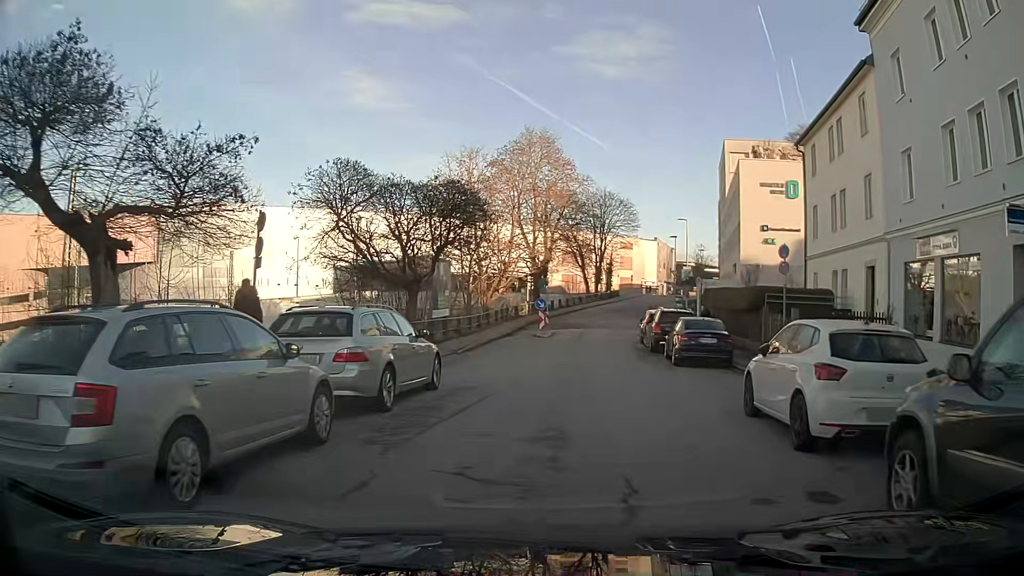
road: residential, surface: asphalt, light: Day
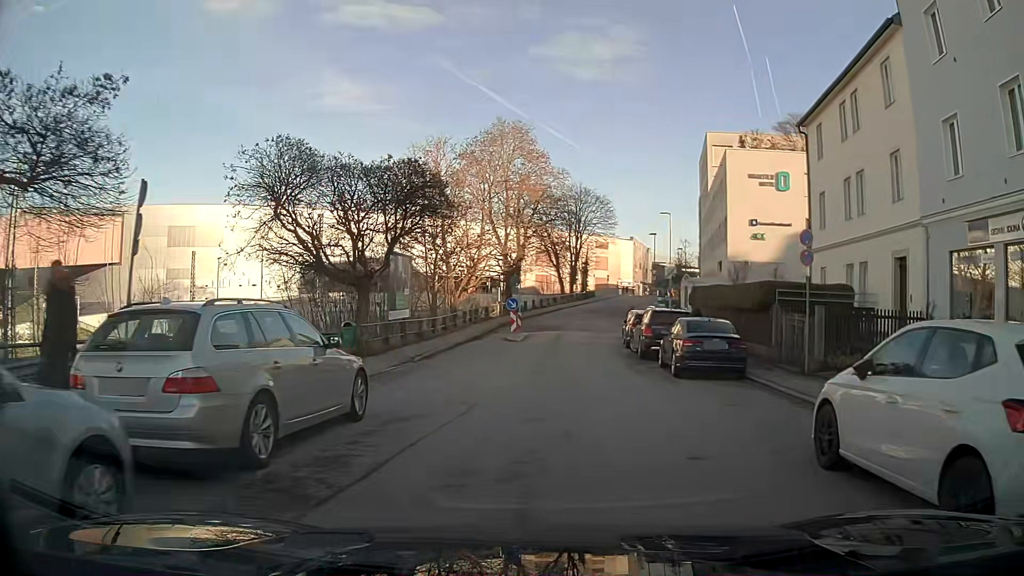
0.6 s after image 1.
(0.0, +3.7) m; +1°
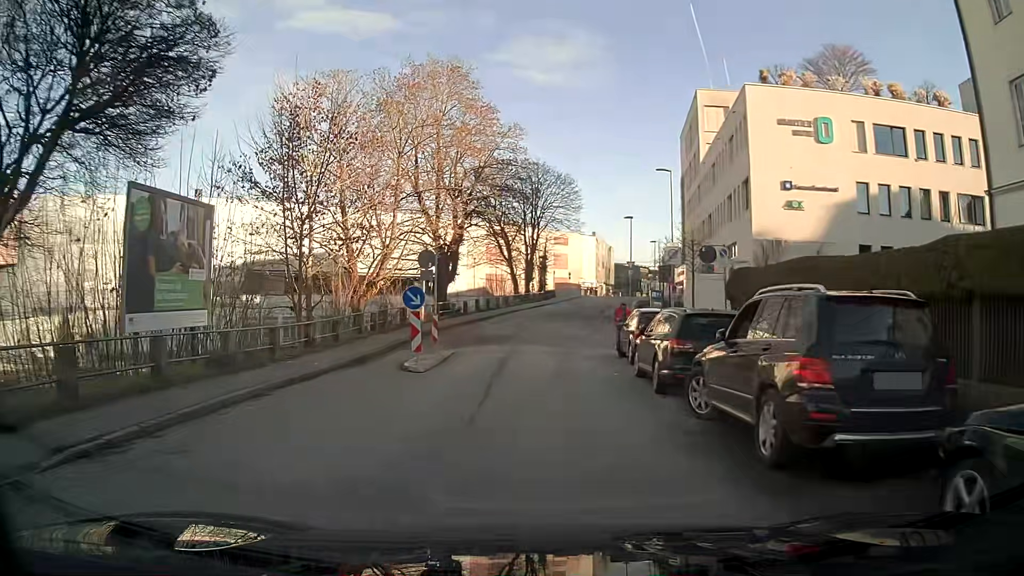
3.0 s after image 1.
(+0.4, +15.4) m; +2°
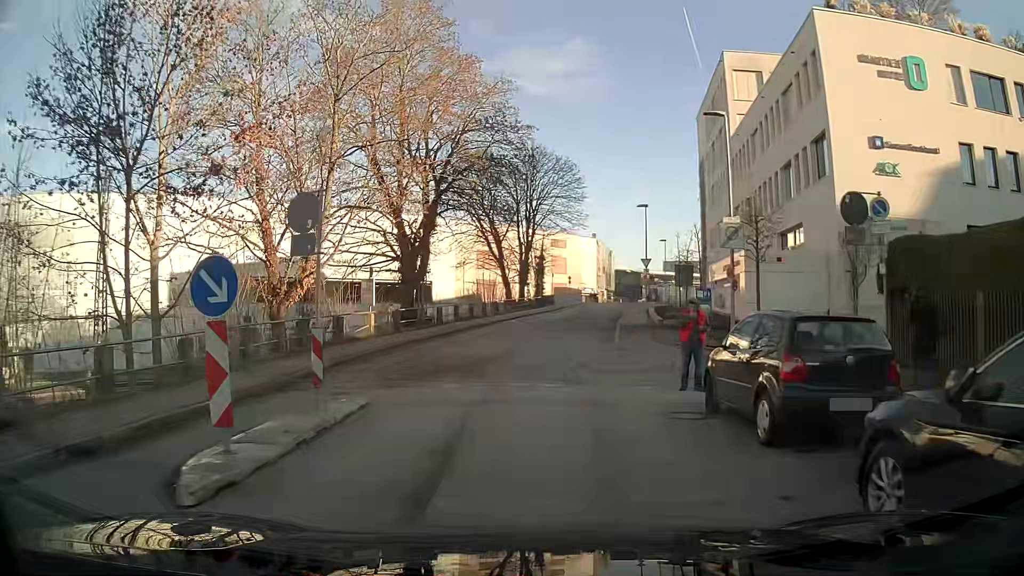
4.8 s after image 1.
(0.0, +10.5) m; 0°
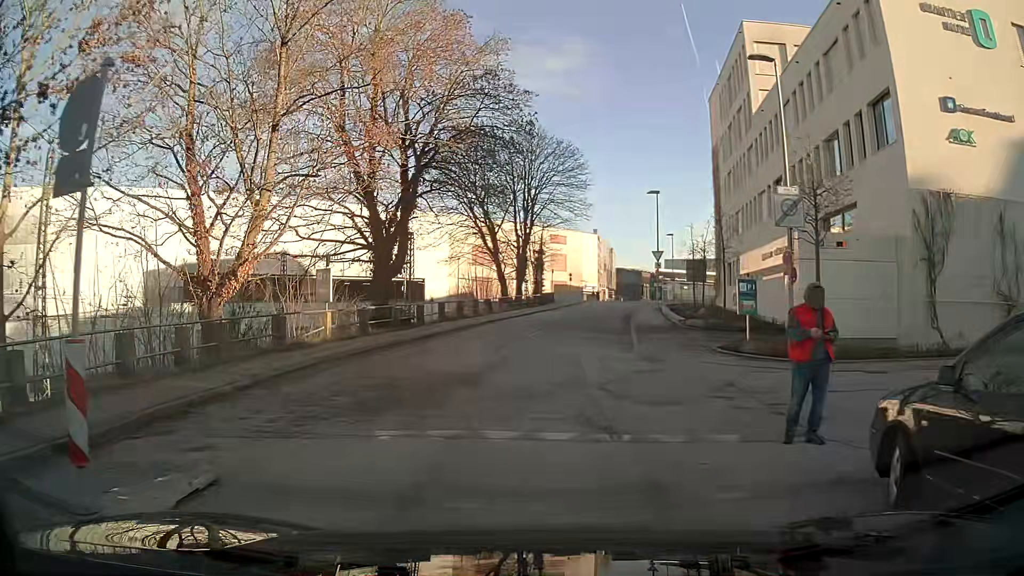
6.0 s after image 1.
(0.0, +5.2) m; +1°
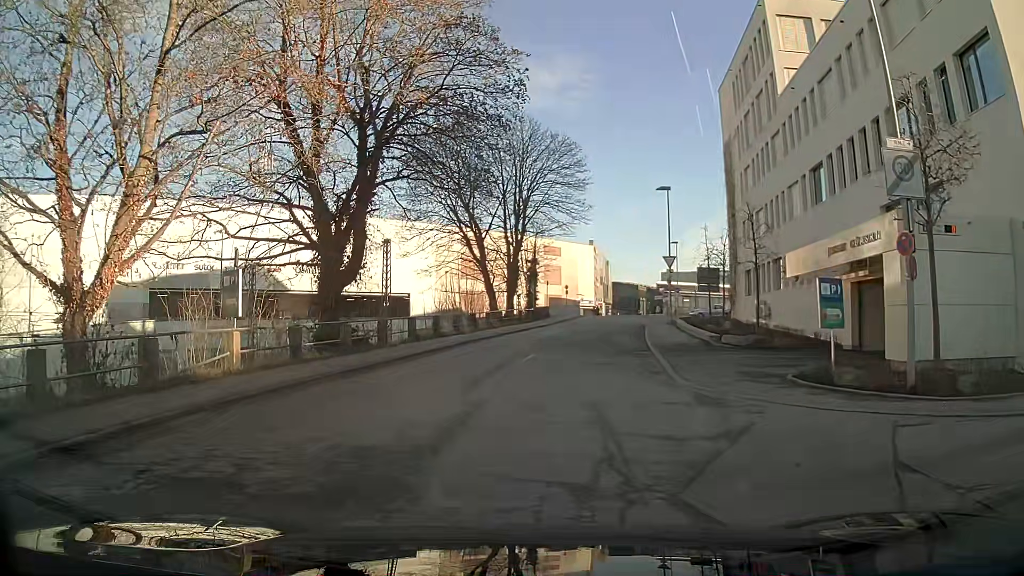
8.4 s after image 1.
(-0.1, +6.2) m; 0°
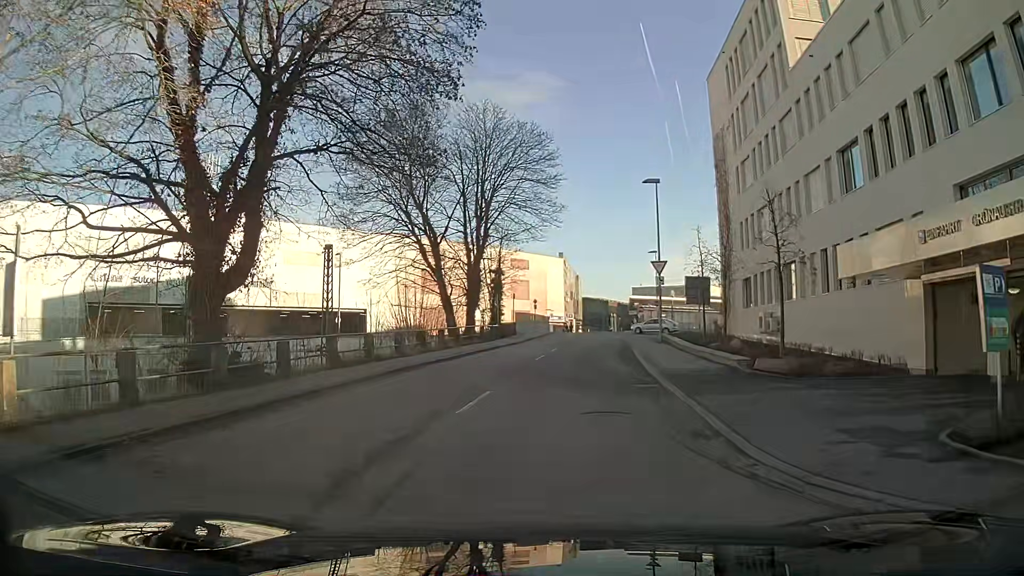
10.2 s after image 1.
(+0.2, +6.7) m; +3°
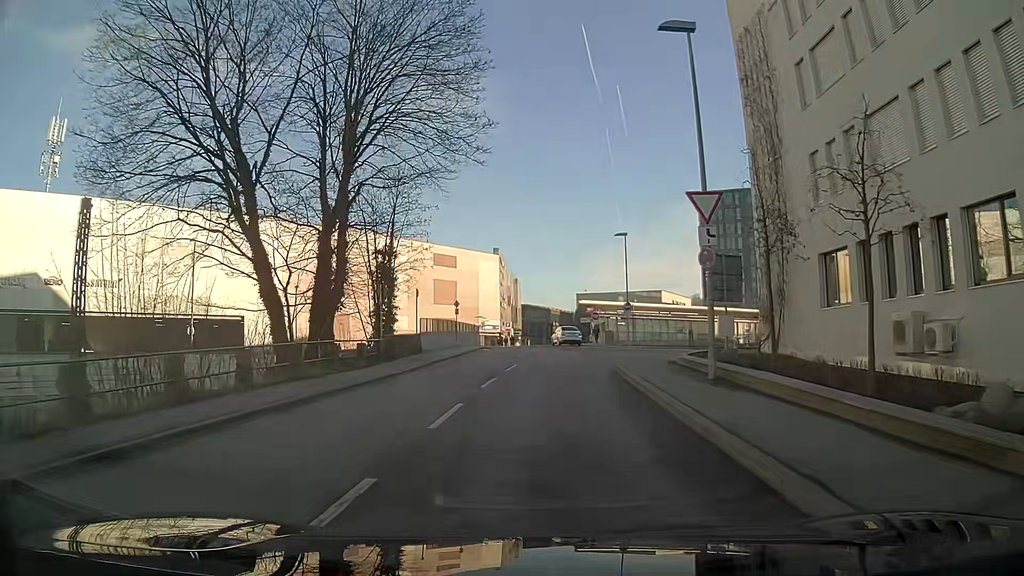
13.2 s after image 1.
(+0.9, +19.4) m; +4°
(0, +10) (+1, +20) (+4, +29) (+12, +35) (+20, +41) (+24, +50) (+29, +59) (+35, +67) (+40, +76) (+46, +84) m
